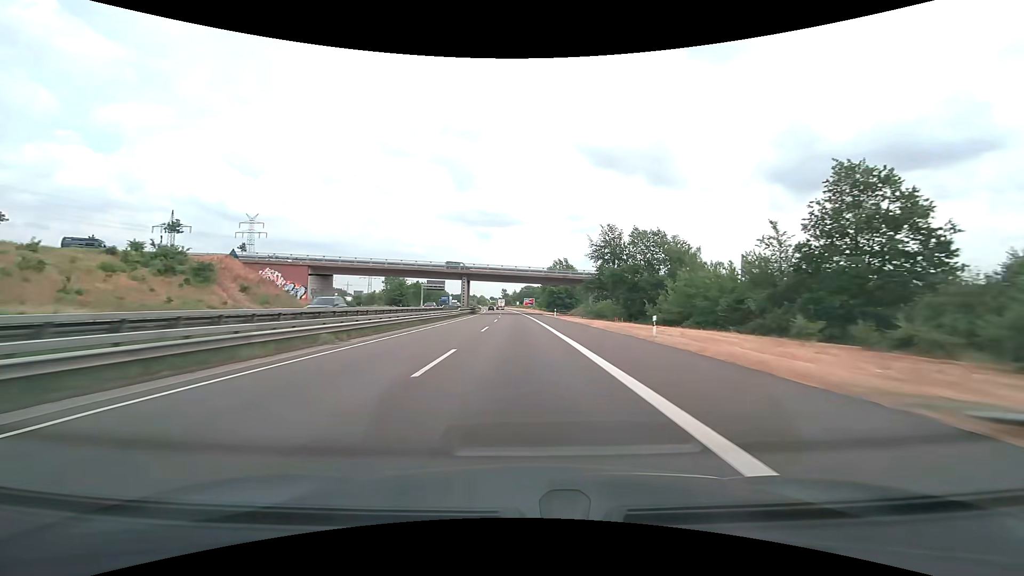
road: motorway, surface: asphalt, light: Day
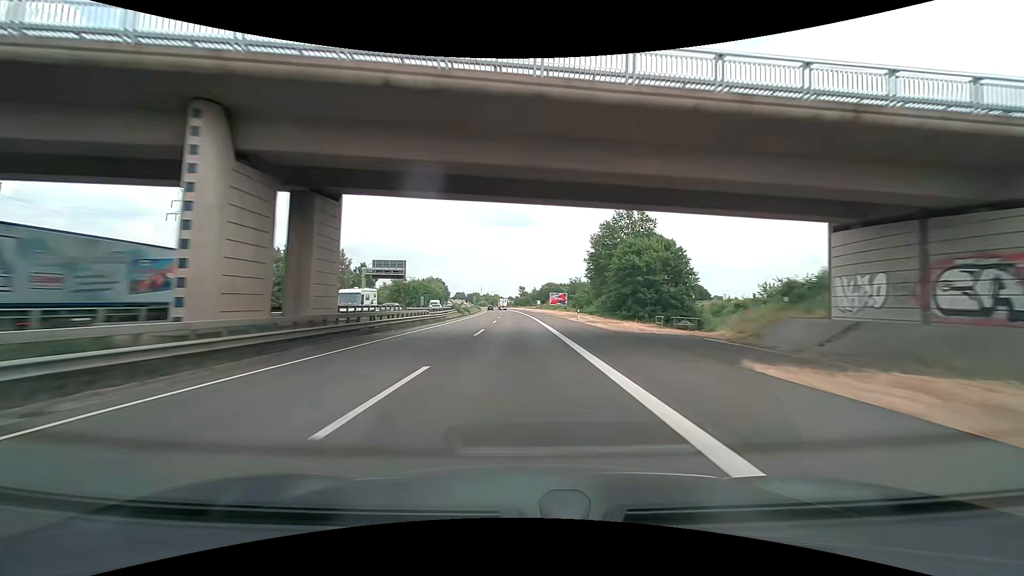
(-1.5, +75.9) m; -2°
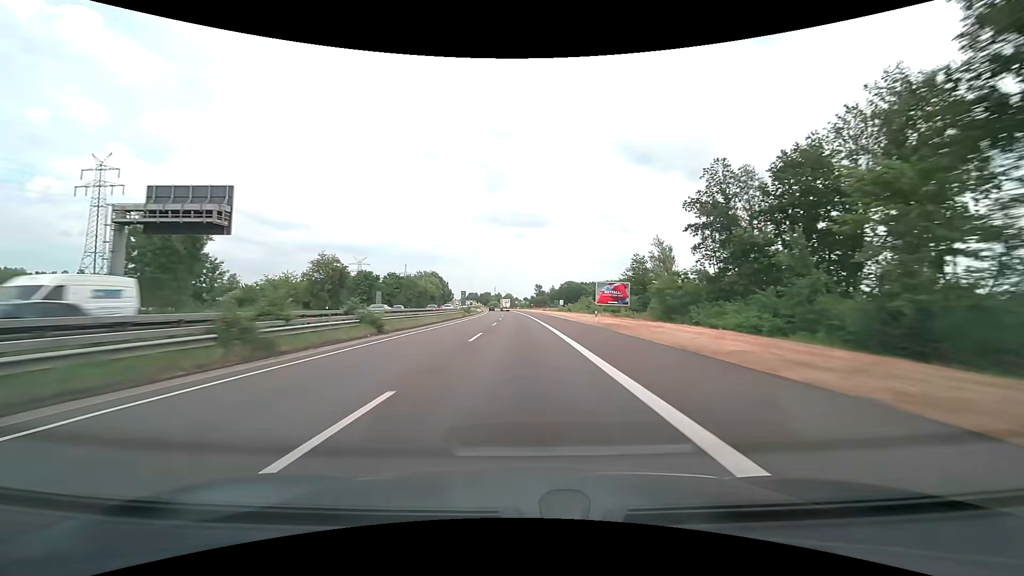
(-0.9, +57.1) m; -2°
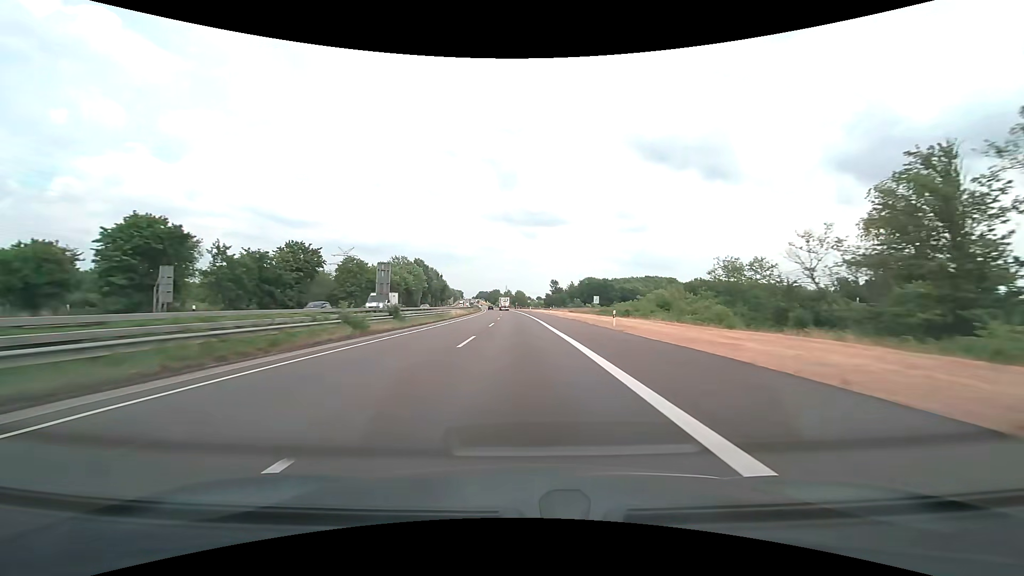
(-0.8, +57.0) m; -2°
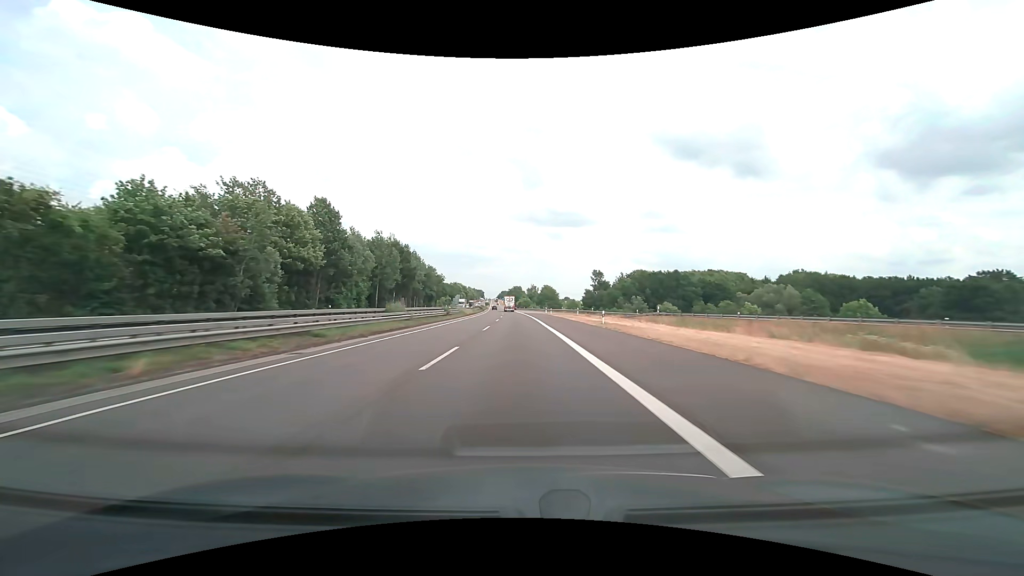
(-2.1, +95.0) m; -3°
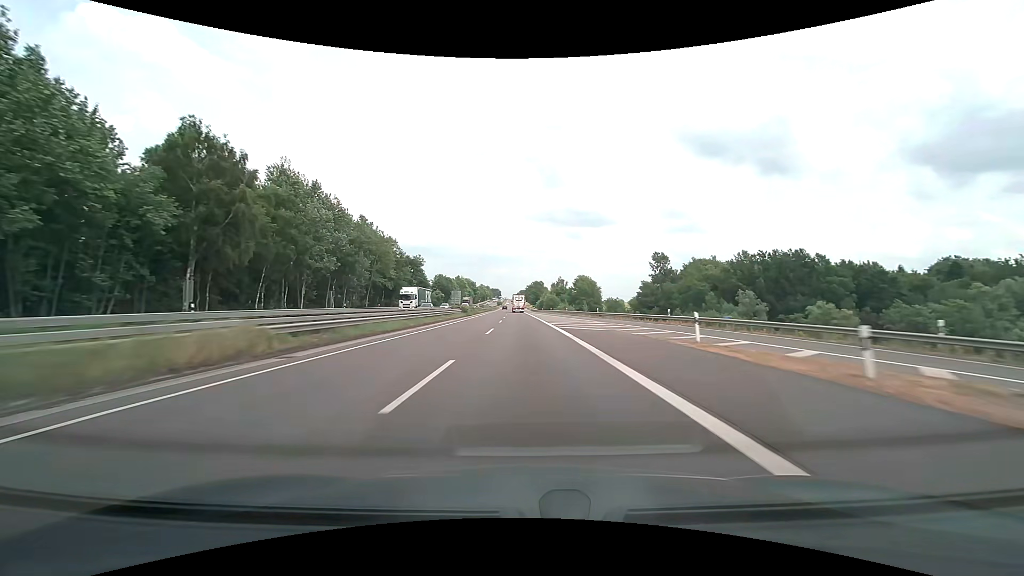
(-1.7, +76.0) m; -2°
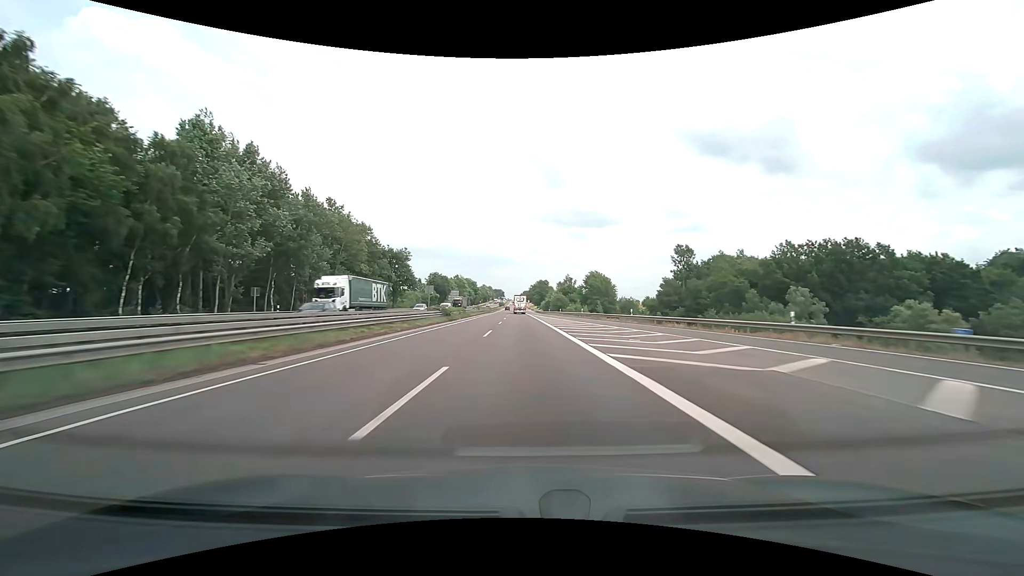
(-0.1, +19.0) m; 0°
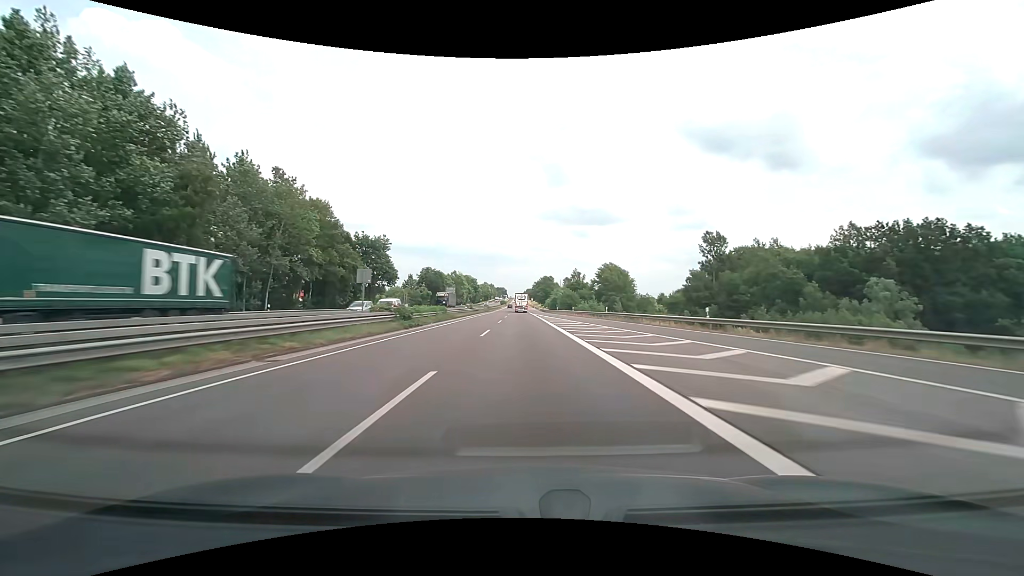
(-0.1, +19.0) m; 0°
(0, +10) (0, +20) (0, +30) (0, +40) (0, +50) (-1, +60) (-1, +70) (-1, +80) (-1, +90) (-1, +100) m
